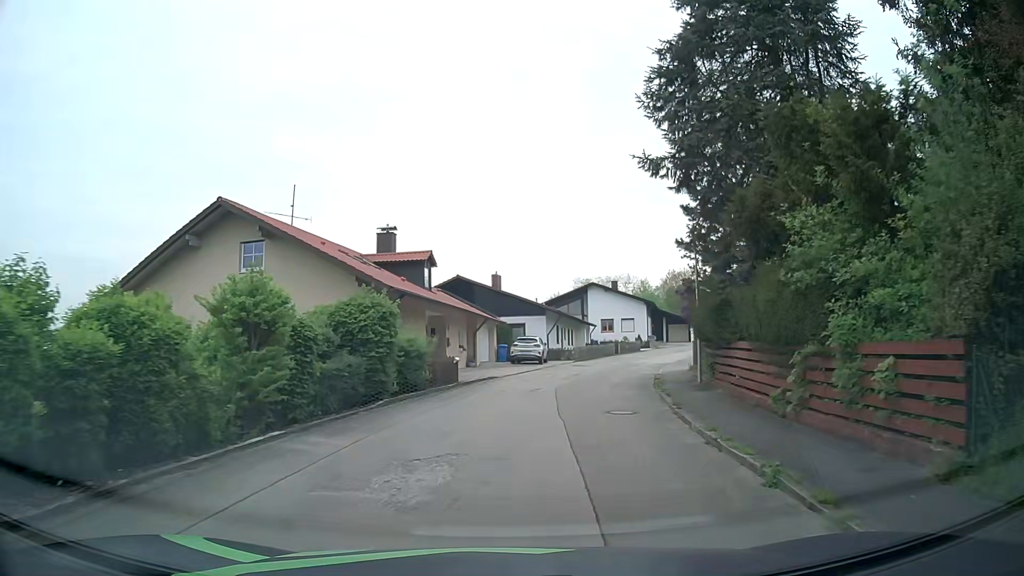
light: Day
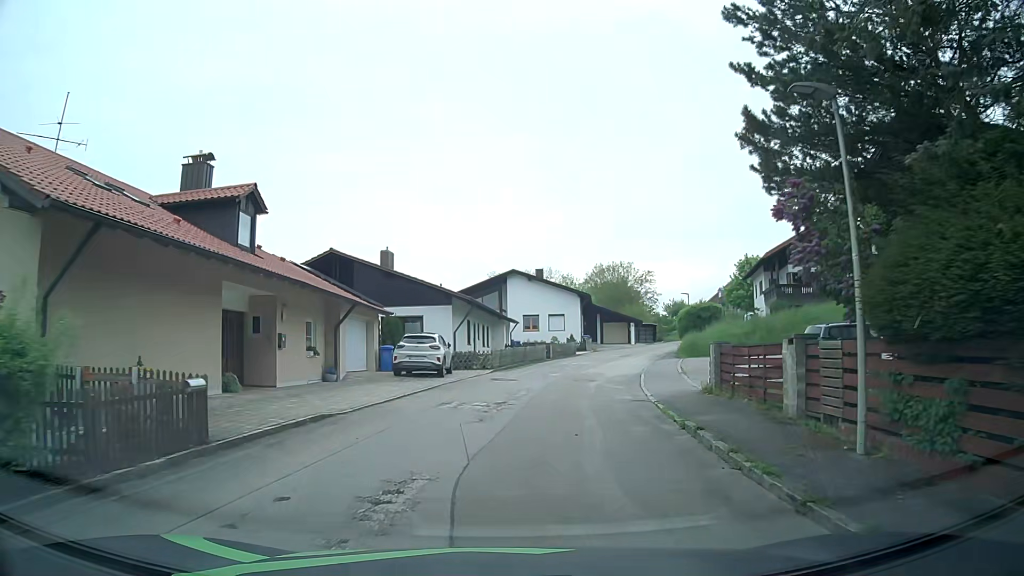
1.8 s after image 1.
(+1.0, +13.6) m; +7°
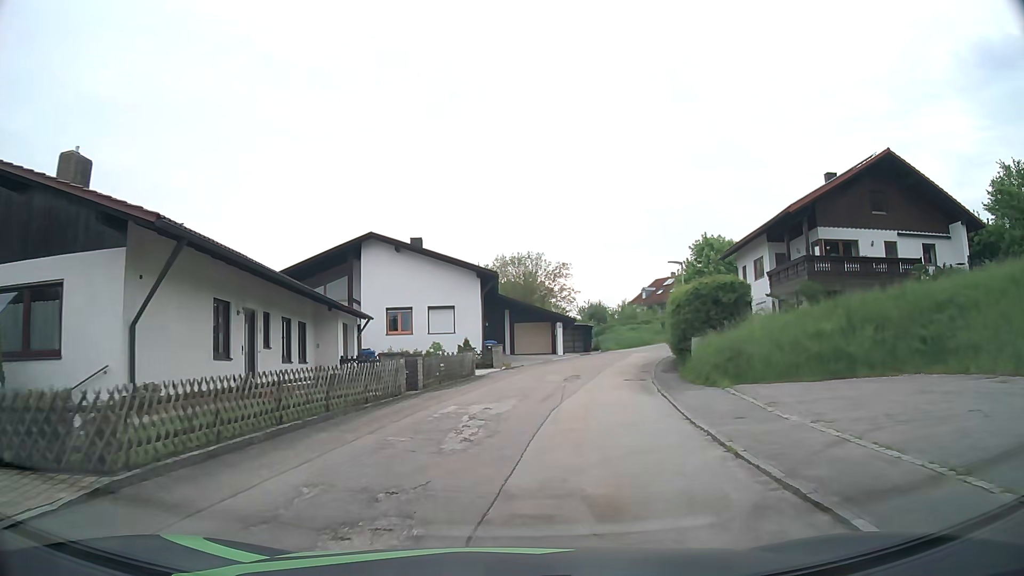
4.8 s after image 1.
(+2.1, +22.5) m; +10°
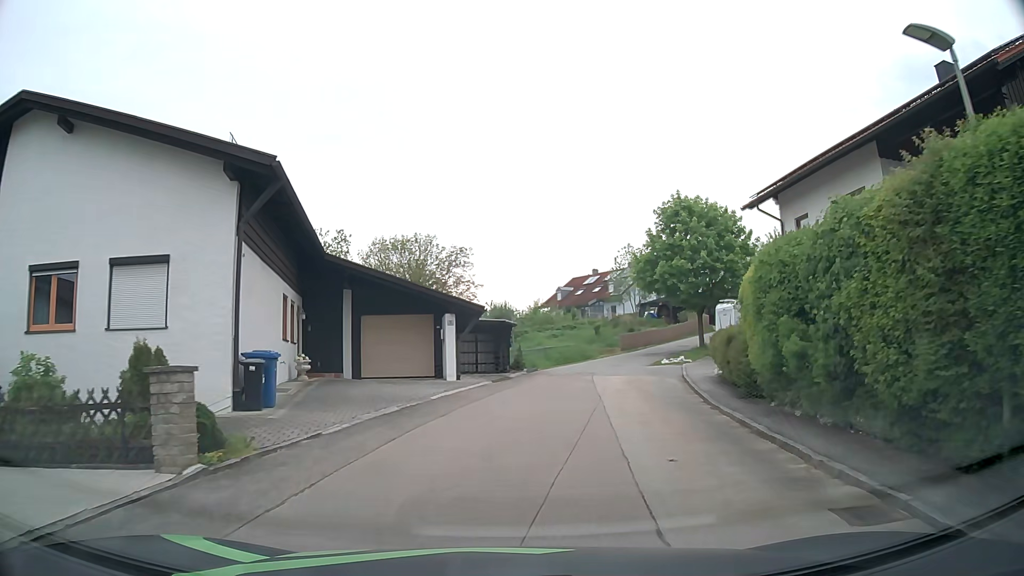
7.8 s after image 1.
(+1.7, +22.0) m; +9°
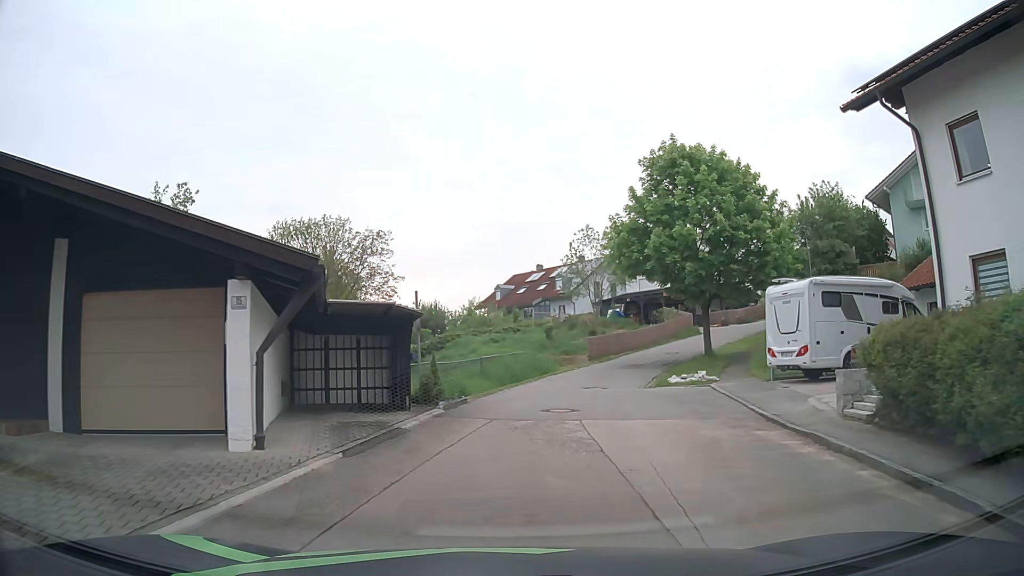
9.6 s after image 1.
(+0.6, +13.0) m; +5°
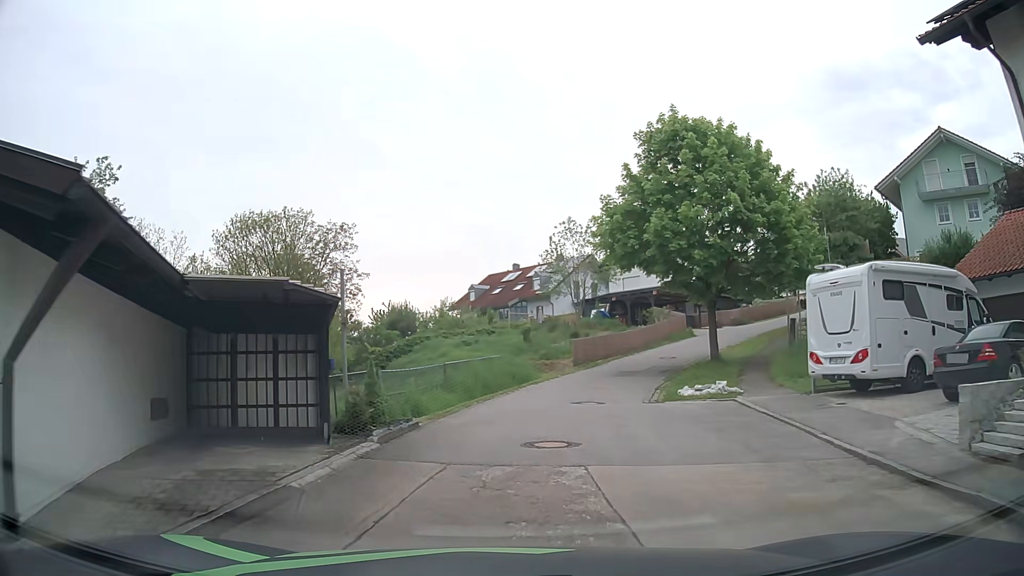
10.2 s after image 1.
(0.0, +4.4) m; +1°
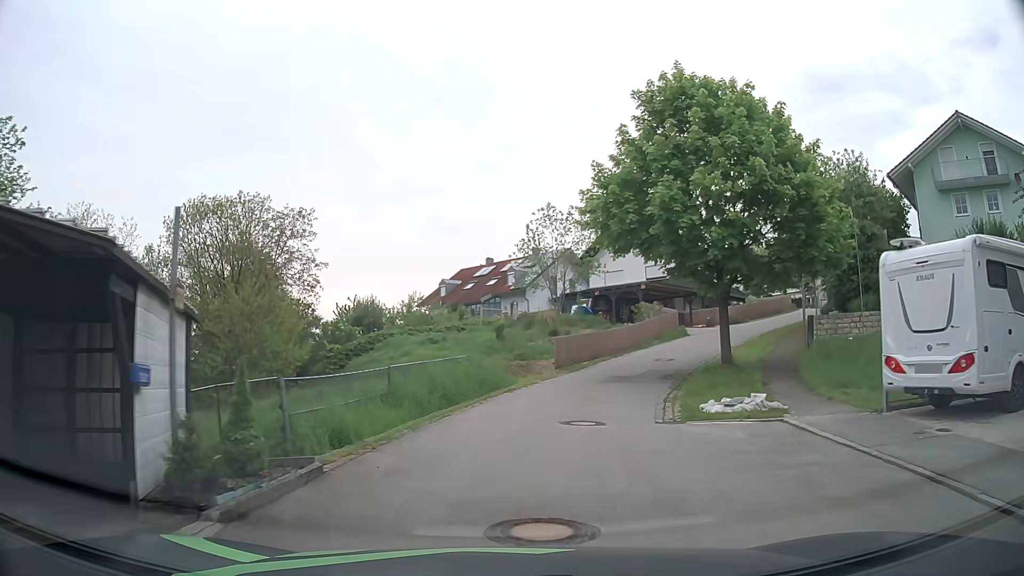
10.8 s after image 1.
(+0.1, +4.4) m; +3°
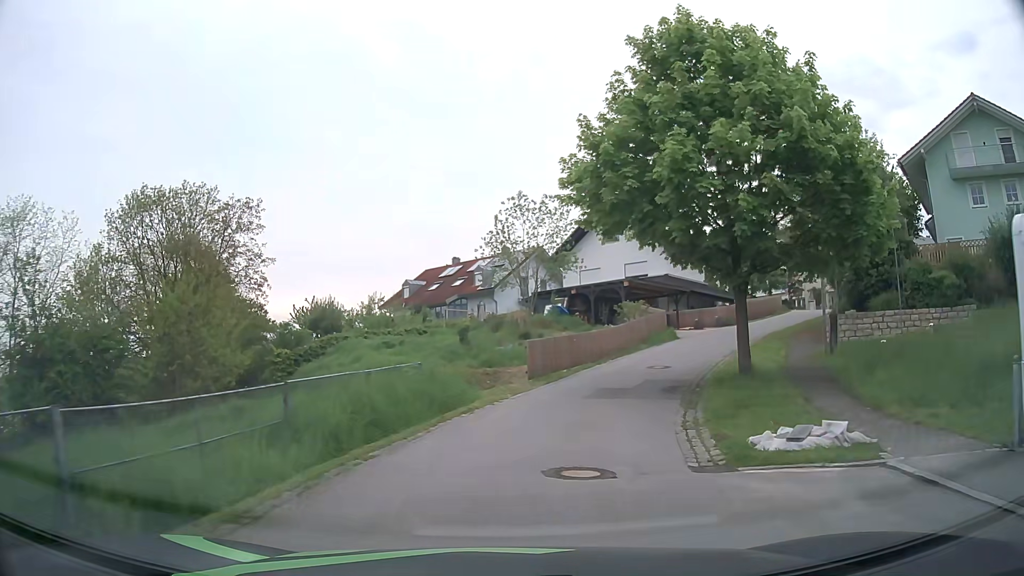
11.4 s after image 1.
(+0.1, +4.4) m; +2°
(+1, +10) (+4, +20) (+8, +28) (+15, +36) (+21, +43) (+26, +52) (+25, +62) (+20, +71) (+13, +78) (+7, +86) m
